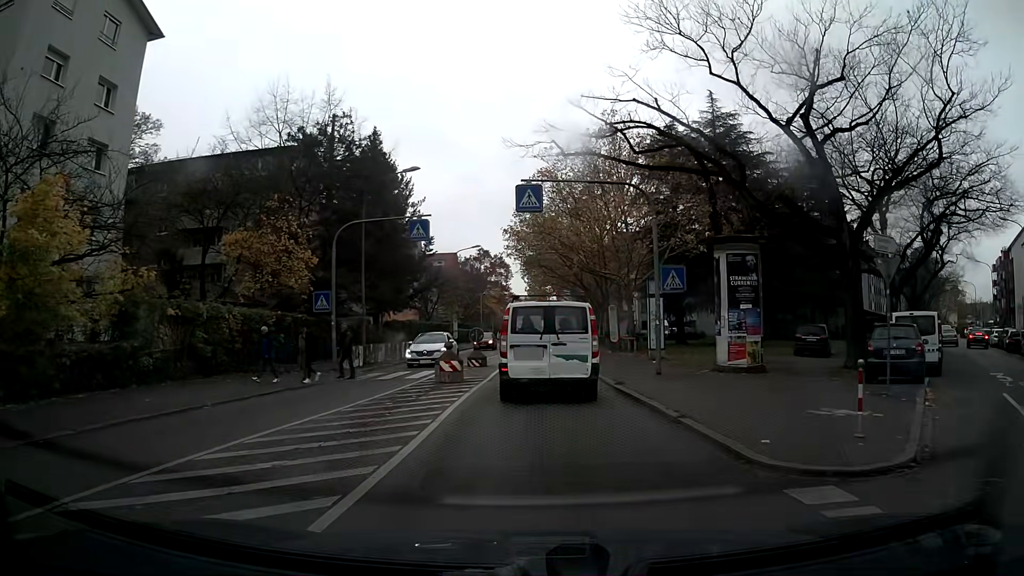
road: secondary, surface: asphalt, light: Day
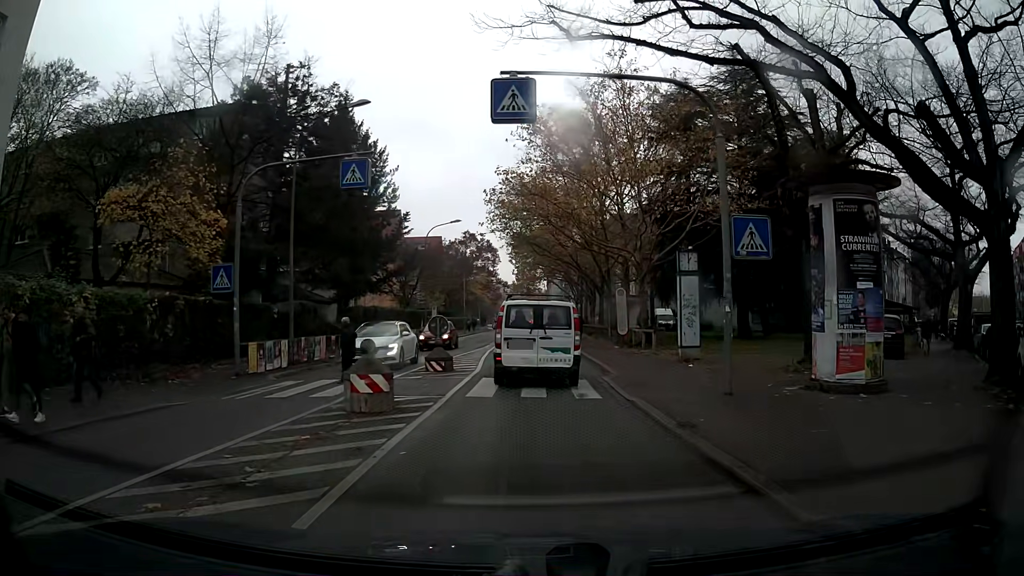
(0.0, +8.3) m; +1°
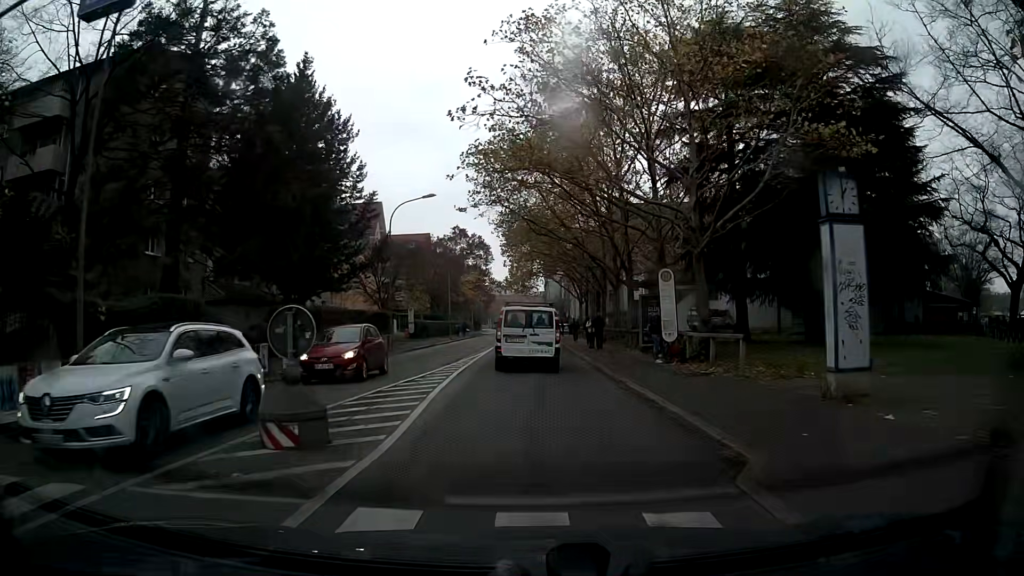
(0.0, +12.2) m; -2°
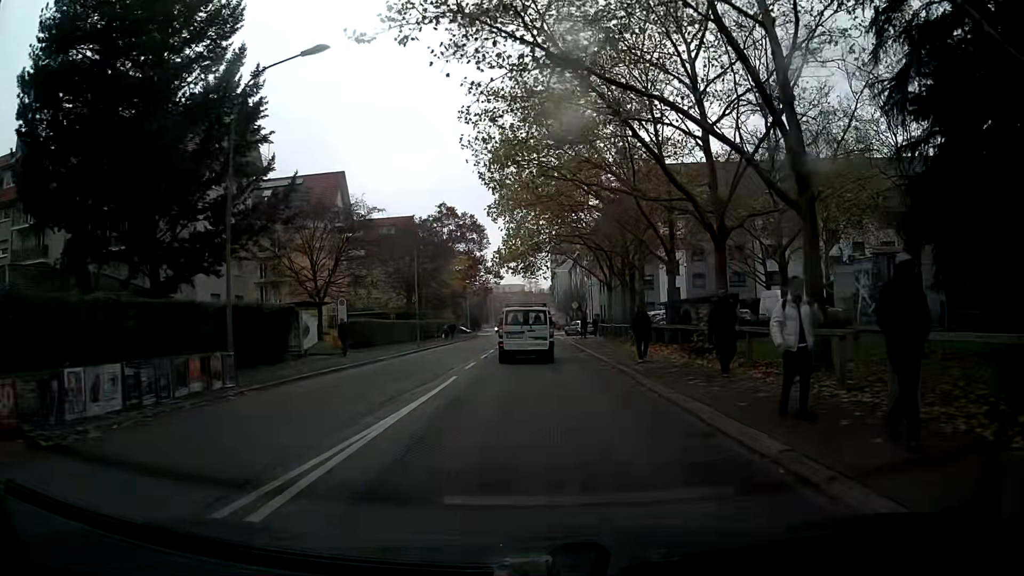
(+0.5, +23.2) m; +1°
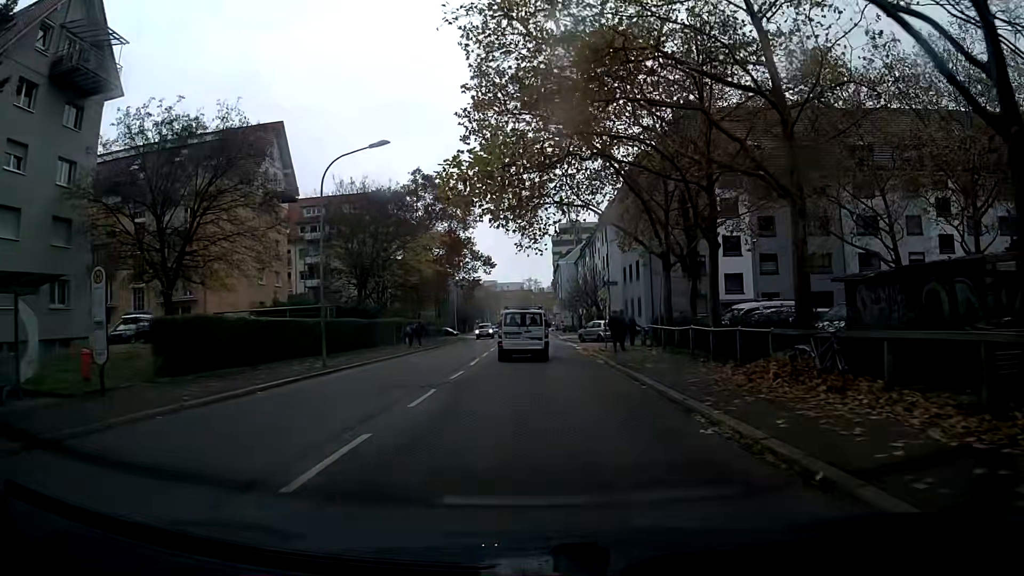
(-0.1, +21.6) m; +1°
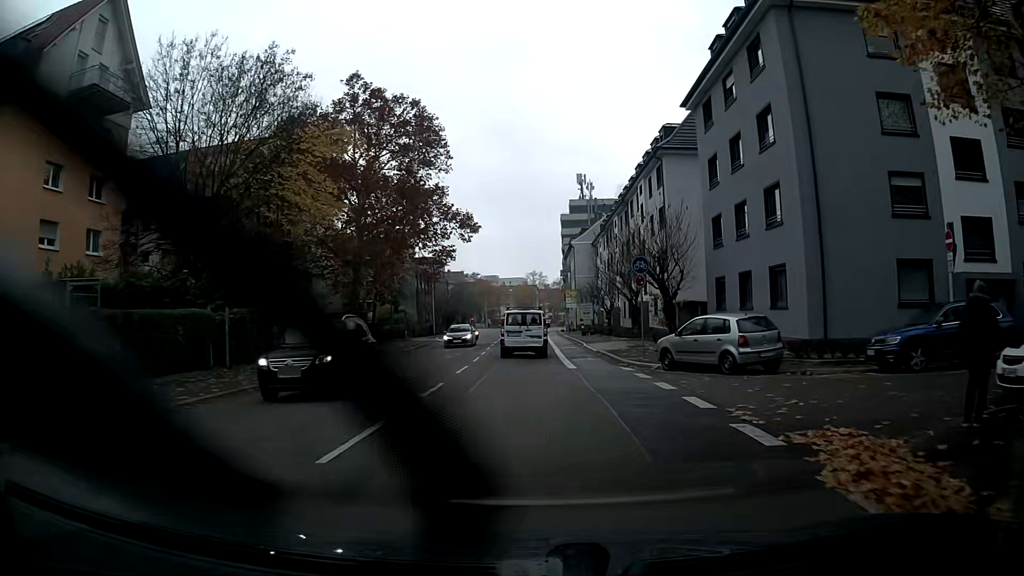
(+0.2, +29.2) m; -1°
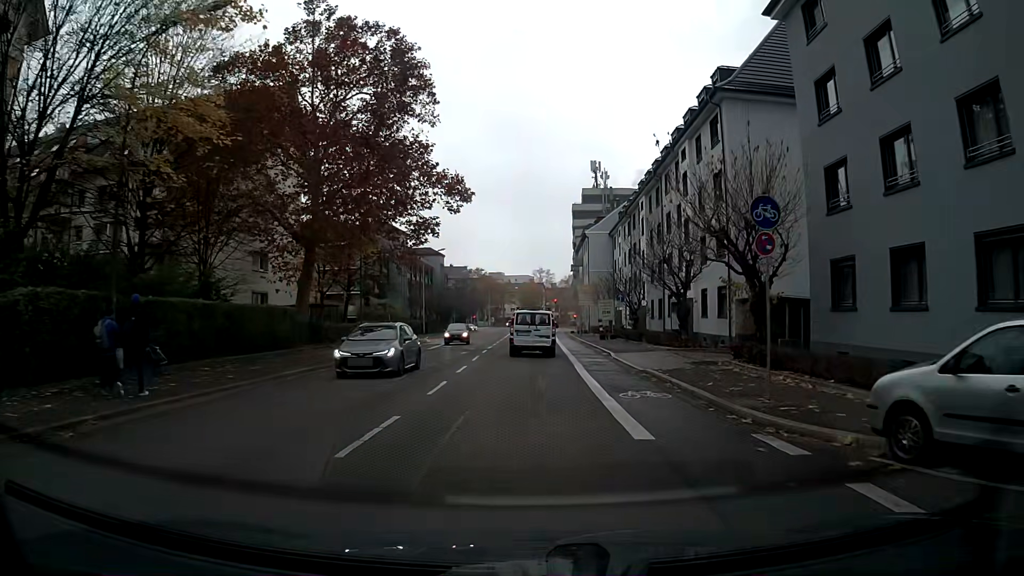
(-0.1, +12.1) m; -1°
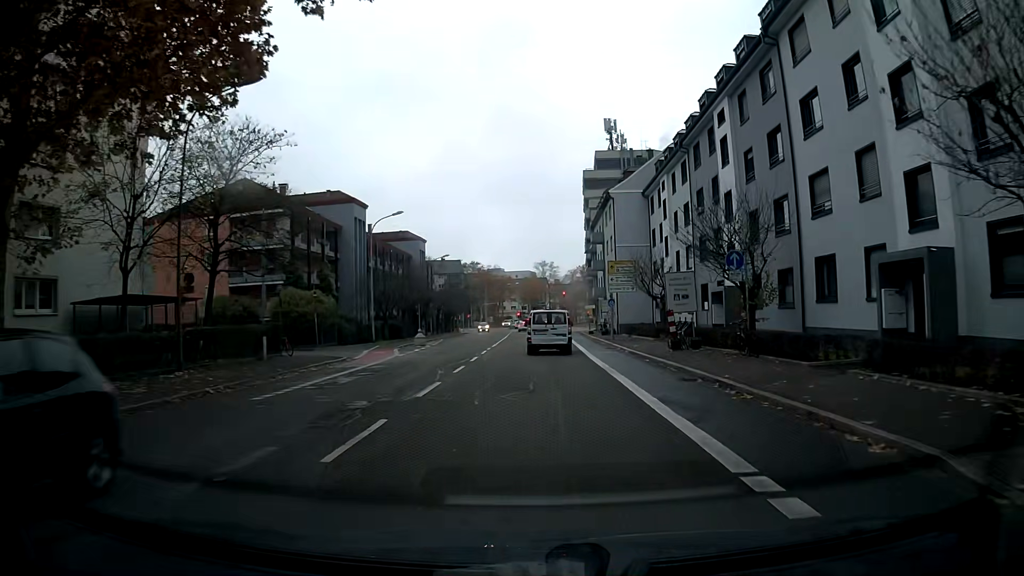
(+0.1, +24.6) m; +2°
